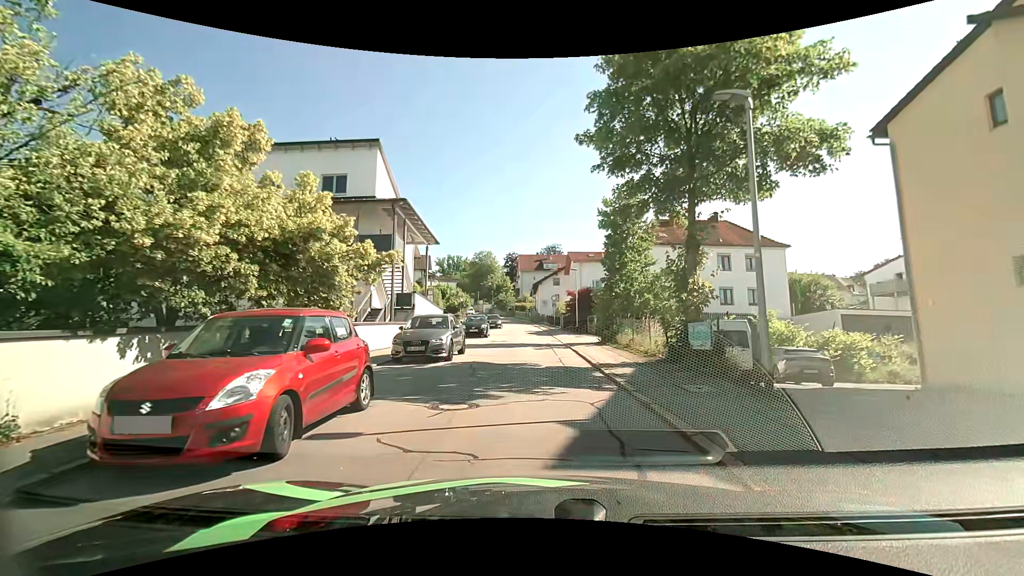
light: Day
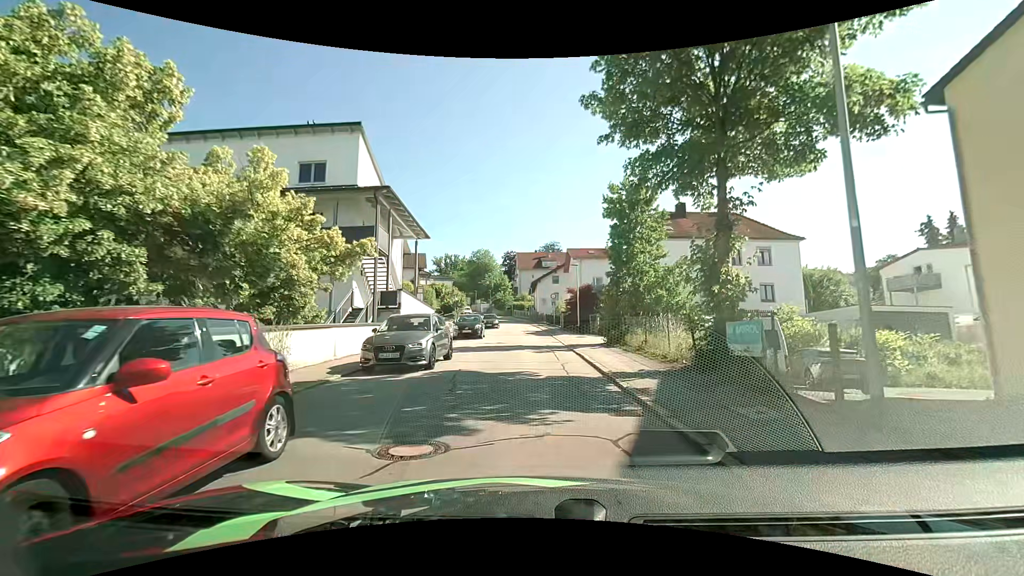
(0.0, +2.5) m; 0°
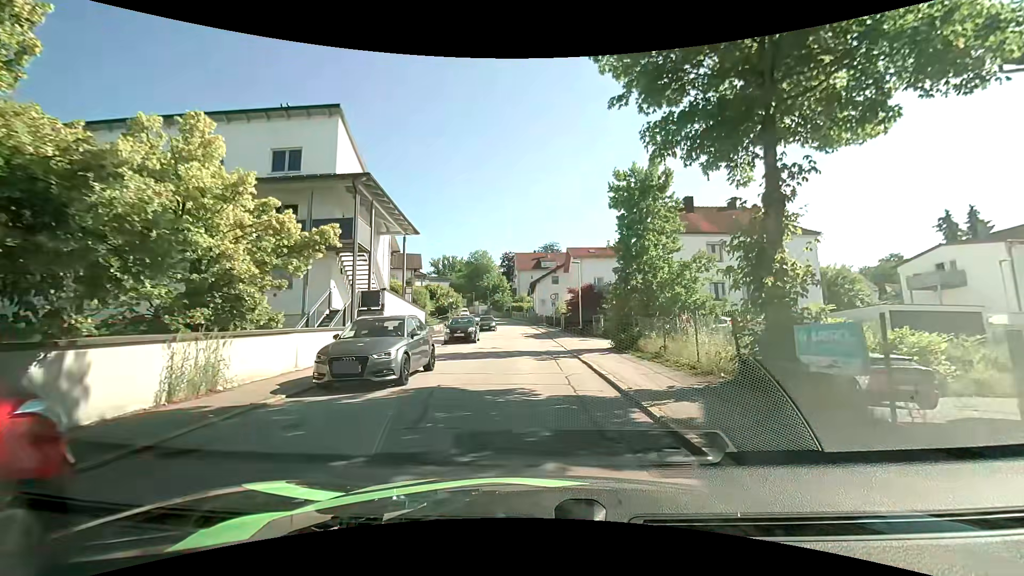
(0.0, +2.5) m; +1°
